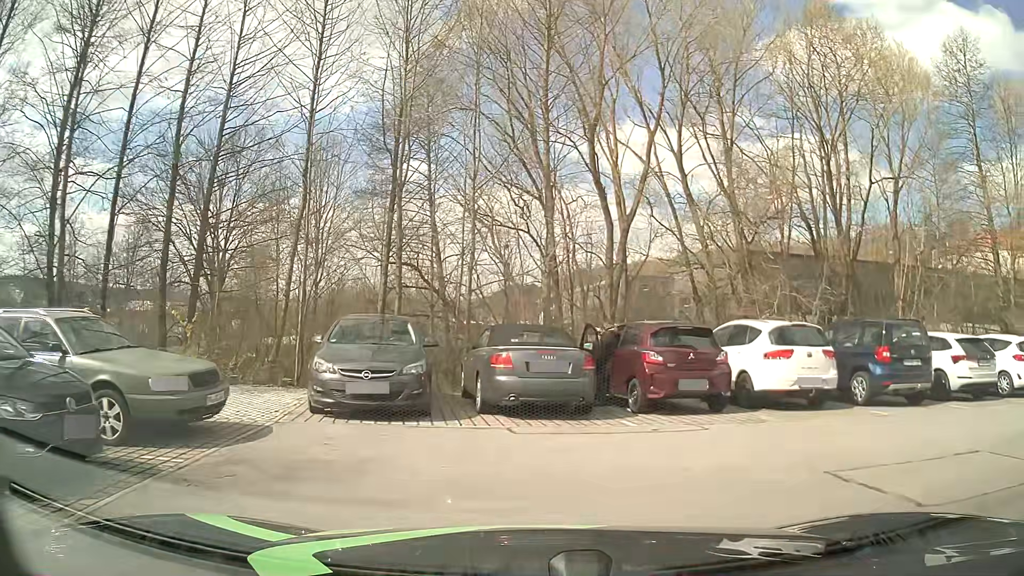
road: service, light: Day
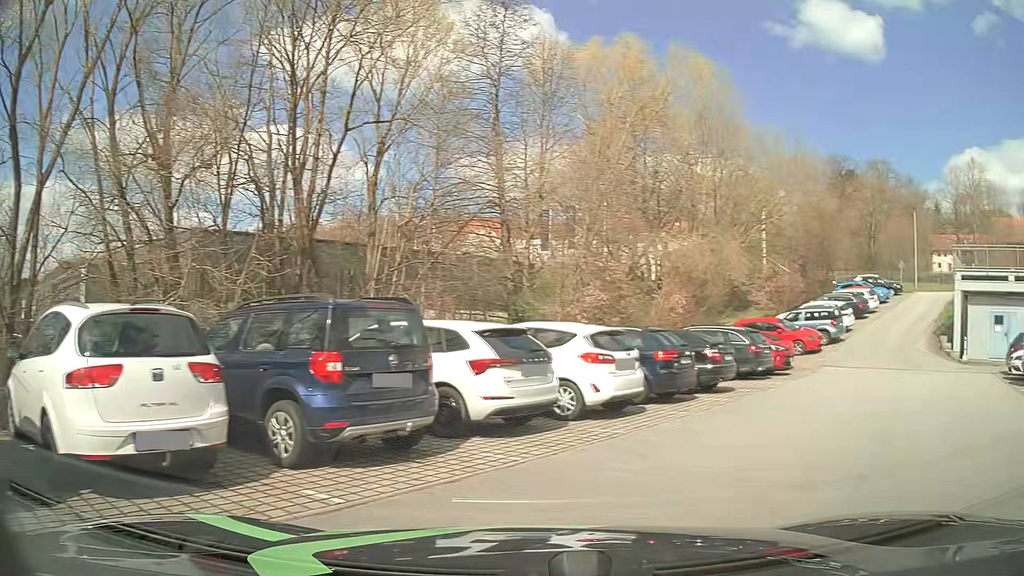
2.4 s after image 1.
(+2.2, +6.2) m; +46°
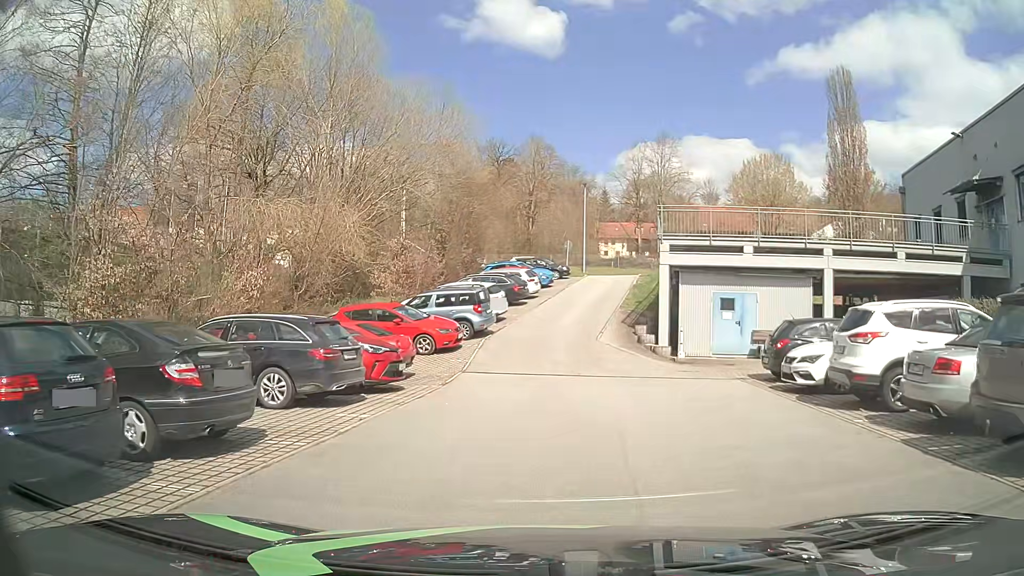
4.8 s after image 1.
(+2.9, +7.7) m; +30°
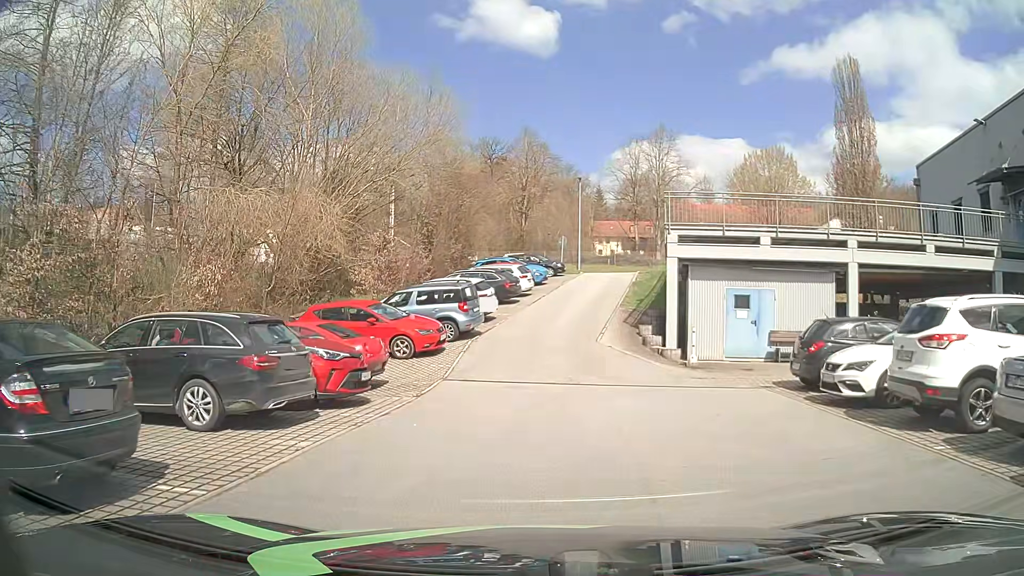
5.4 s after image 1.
(+0.1, +2.3) m; +1°
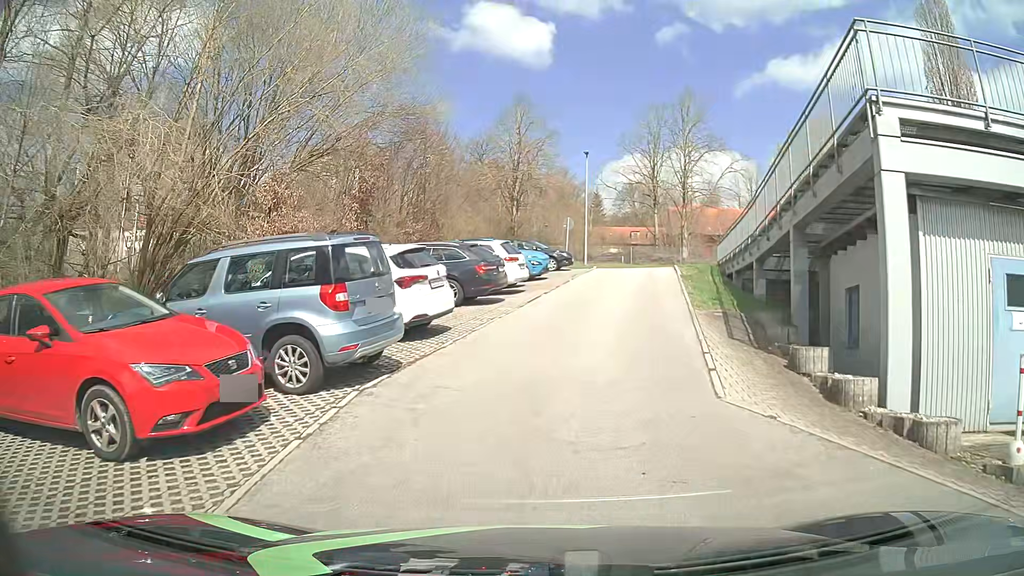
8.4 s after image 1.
(+0.1, +12.6) m; +2°
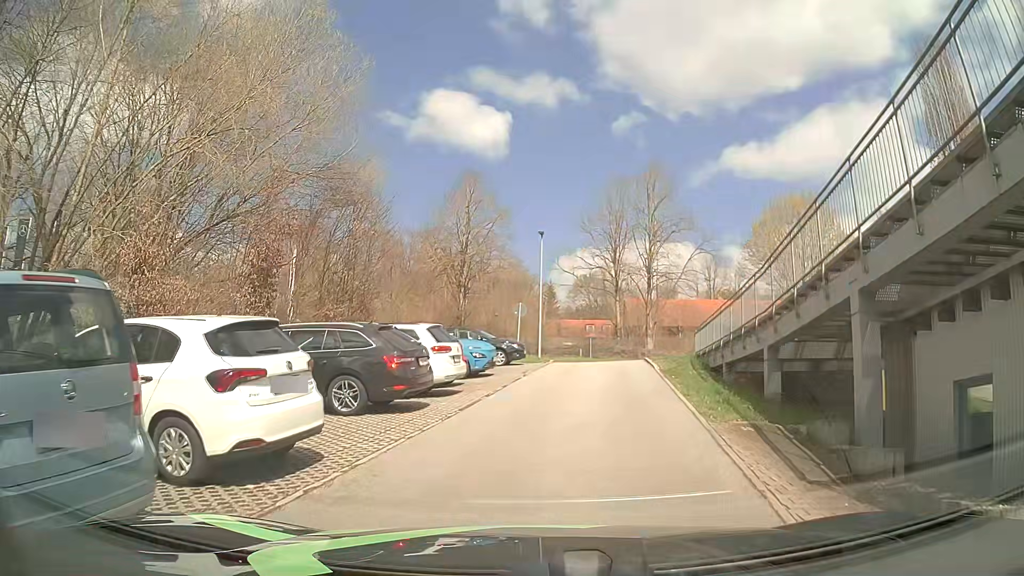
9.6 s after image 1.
(+0.1, +4.7) m; +2°
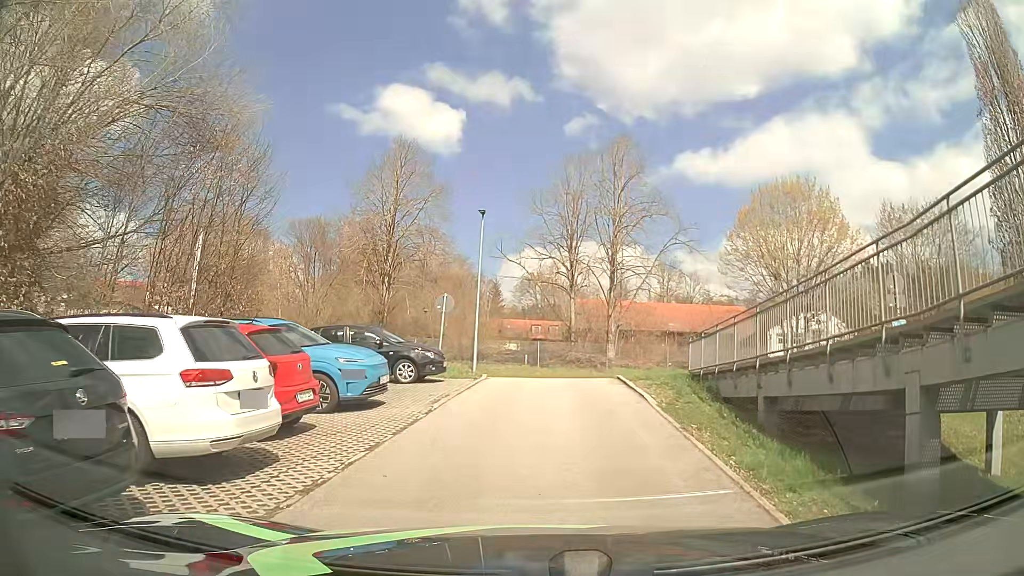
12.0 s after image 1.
(+0.5, +7.7) m; +6°
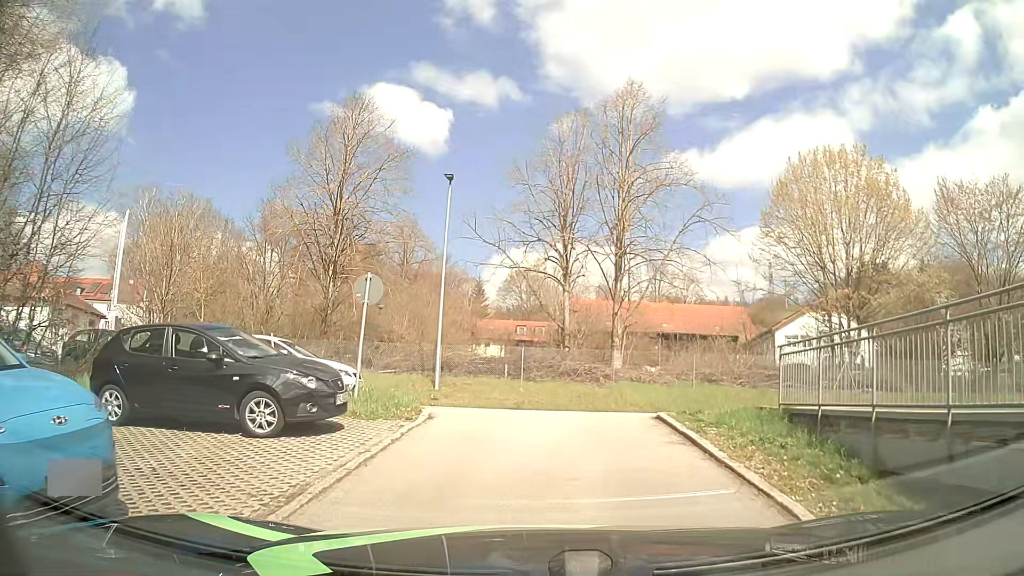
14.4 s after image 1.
(0.0, +8.1) m; 0°
(0, +10) (-2, +19) (-11, +23) (-21, +24) (-31, +25) (-41, +26) (-51, +27) (-61, +28) (-71, +29) (-80, +30) m
